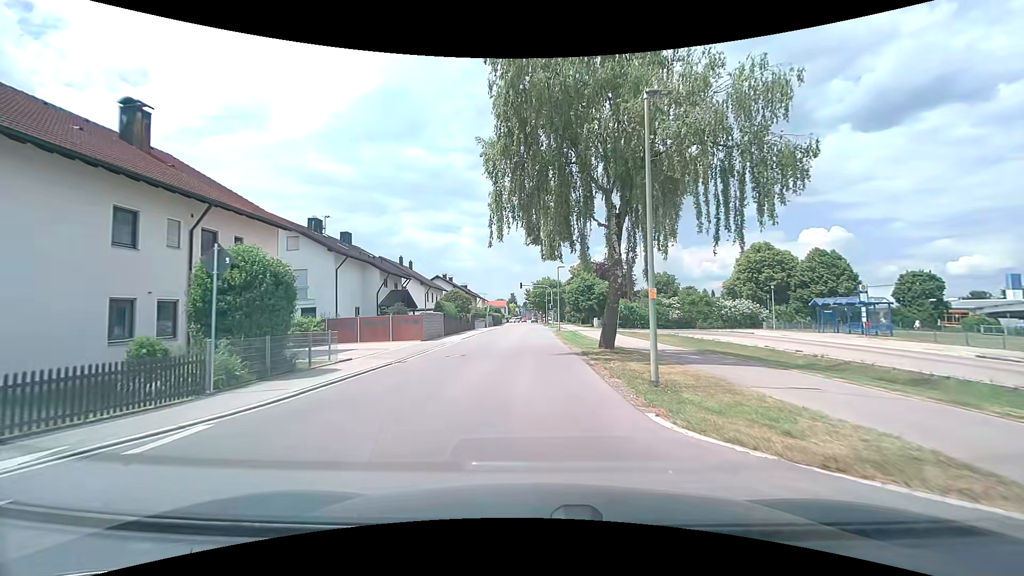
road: tertiary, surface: asphalt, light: Day
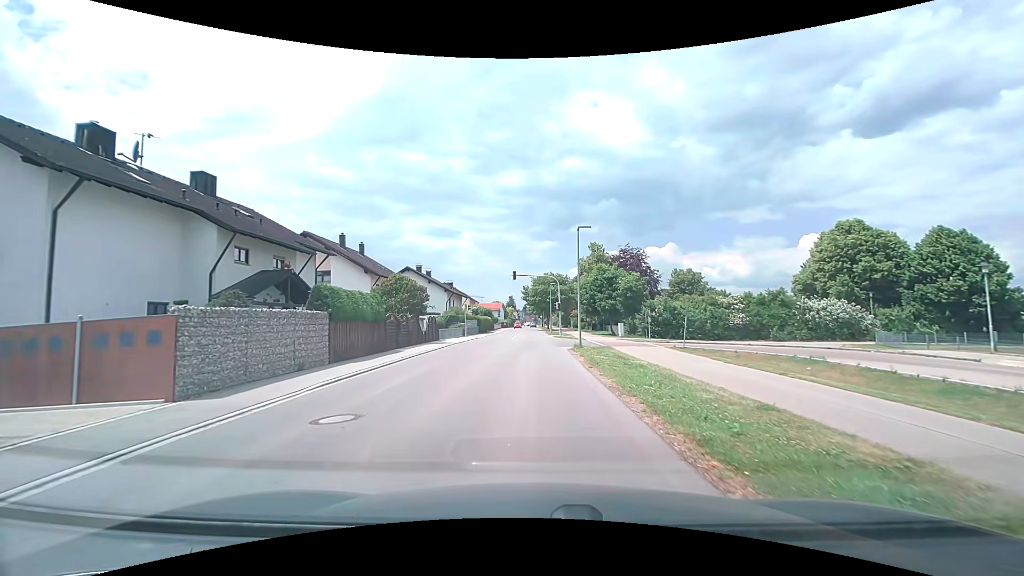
(0.0, +22.2) m; 0°
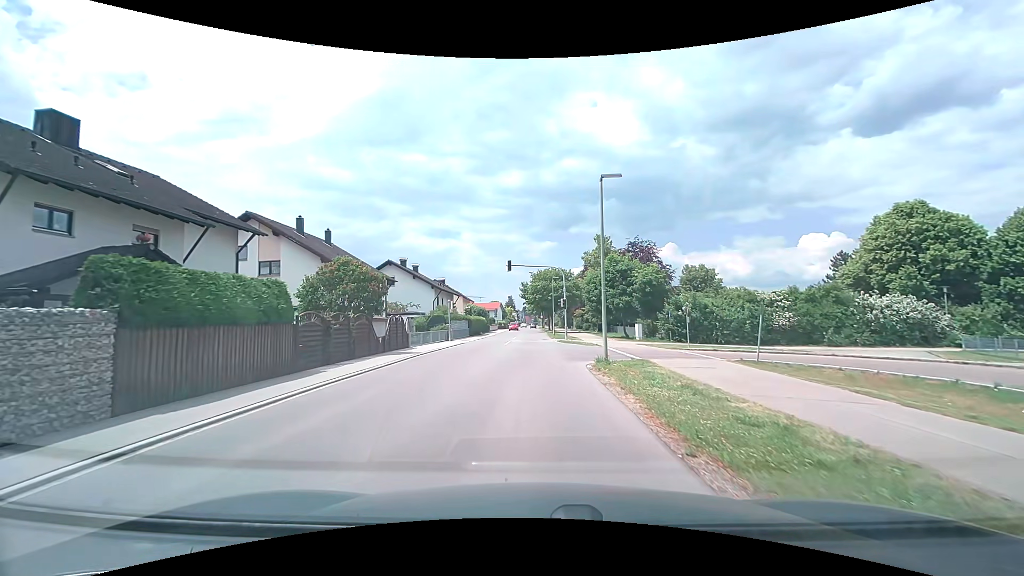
(+0.1, +9.1) m; +1°
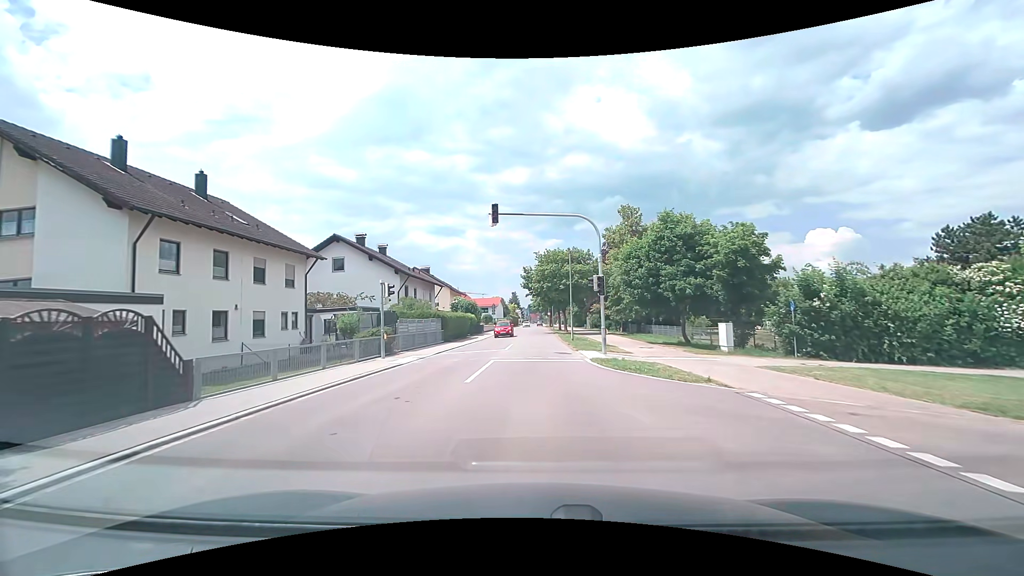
(-0.3, +18.8) m; -1°
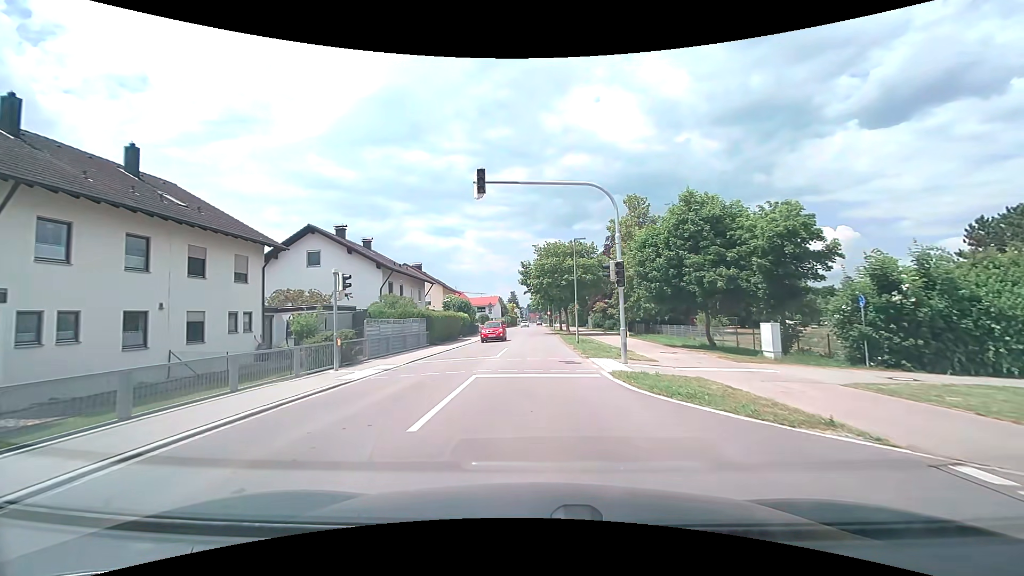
(0.0, +4.9) m; 0°
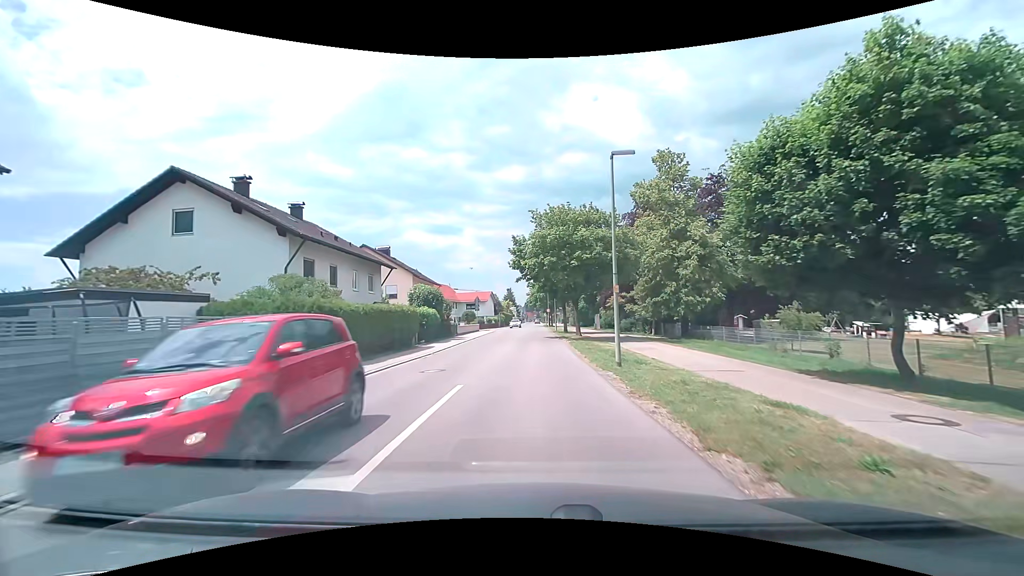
(+0.1, +15.0) m; 0°
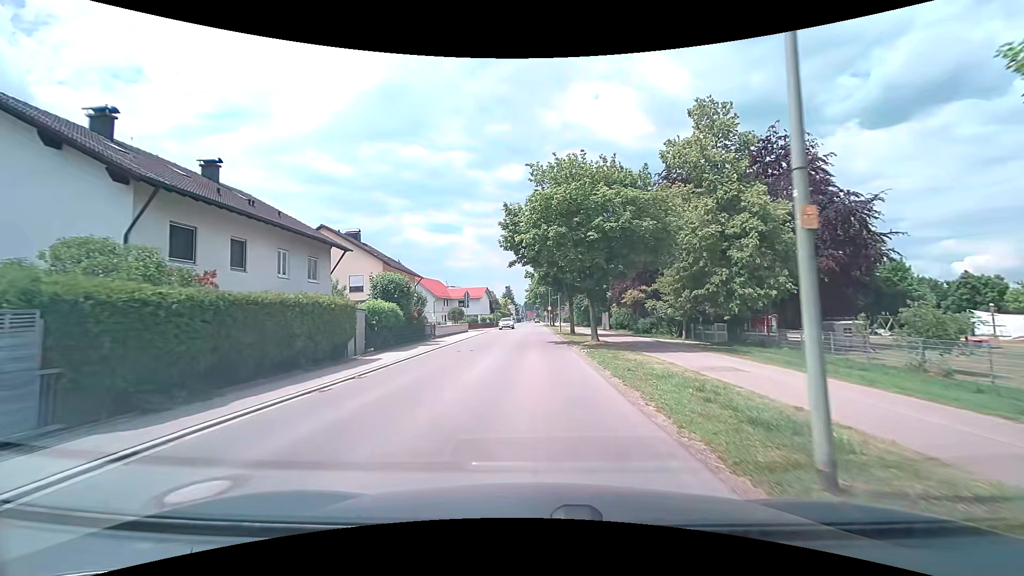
(0.0, +9.9) m; 0°
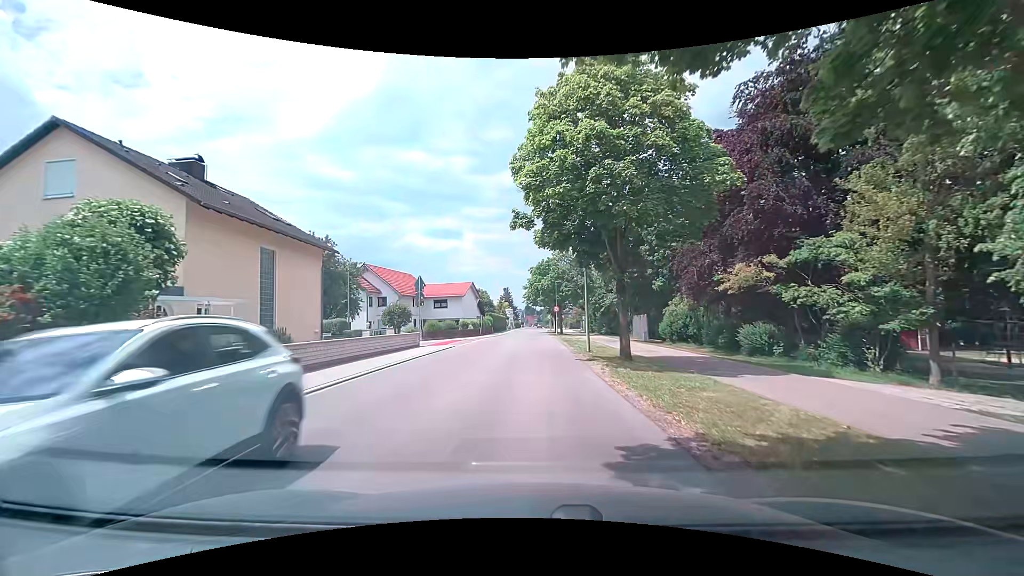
(-0.1, +23.2) m; 0°
(0, +10) (0, +20) (0, +30) (0, +40) (0, +50) (0, +60) (0, +70) (0, +80) (0, +90) (0, +100) m
